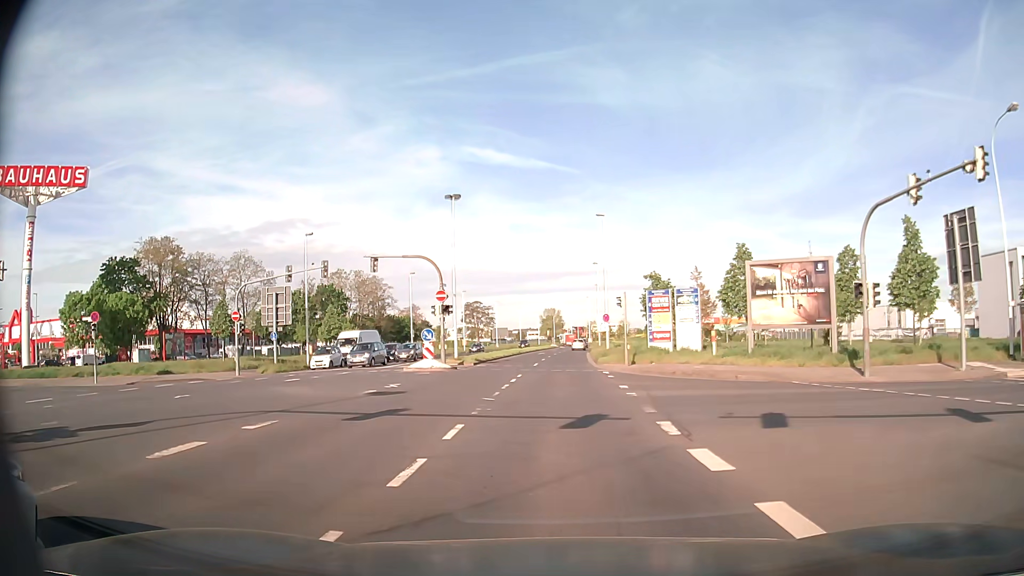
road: secondary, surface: asphalt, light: Day
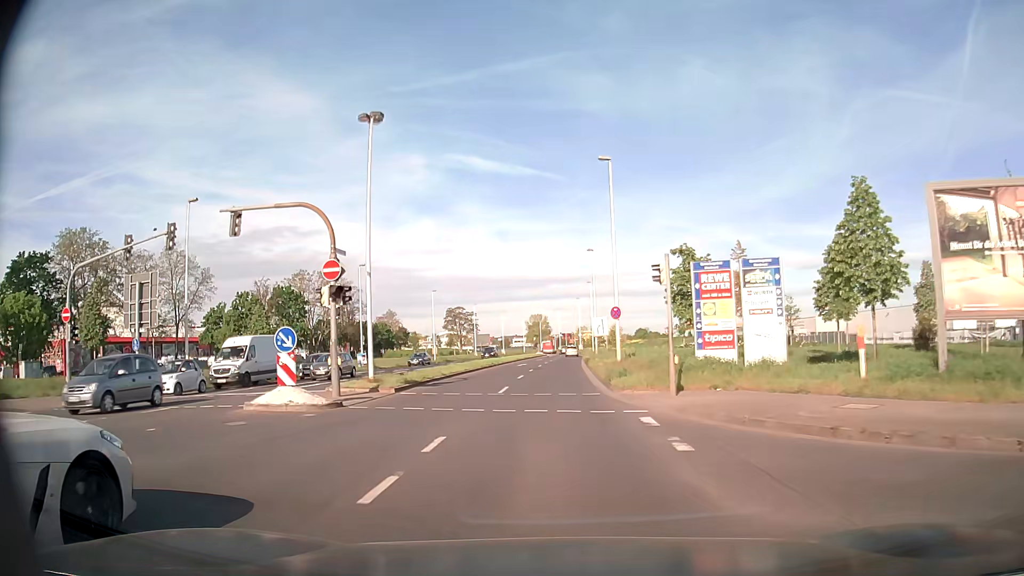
(+0.1, +16.4) m; +1°
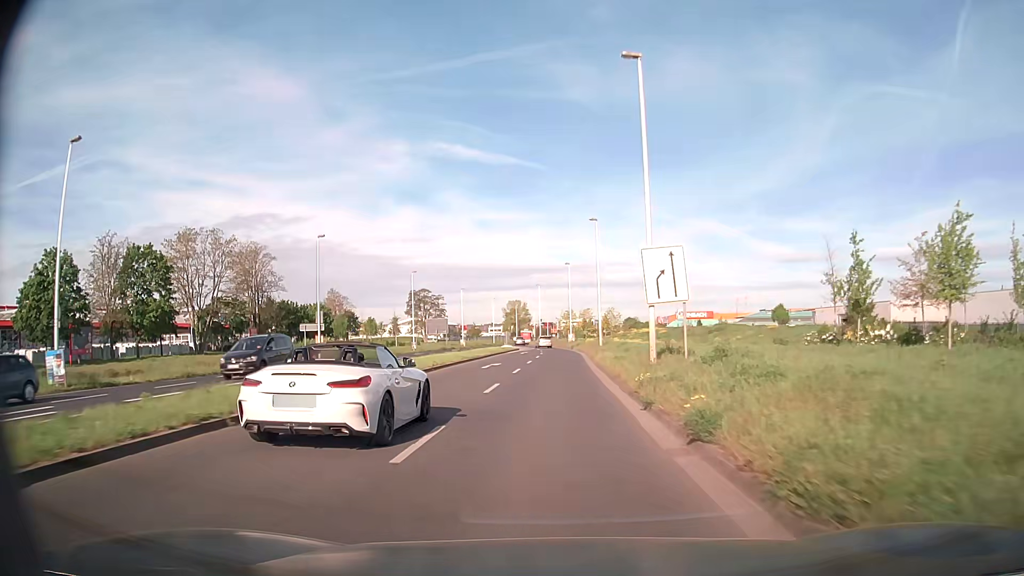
(+0.2, +40.8) m; +1°
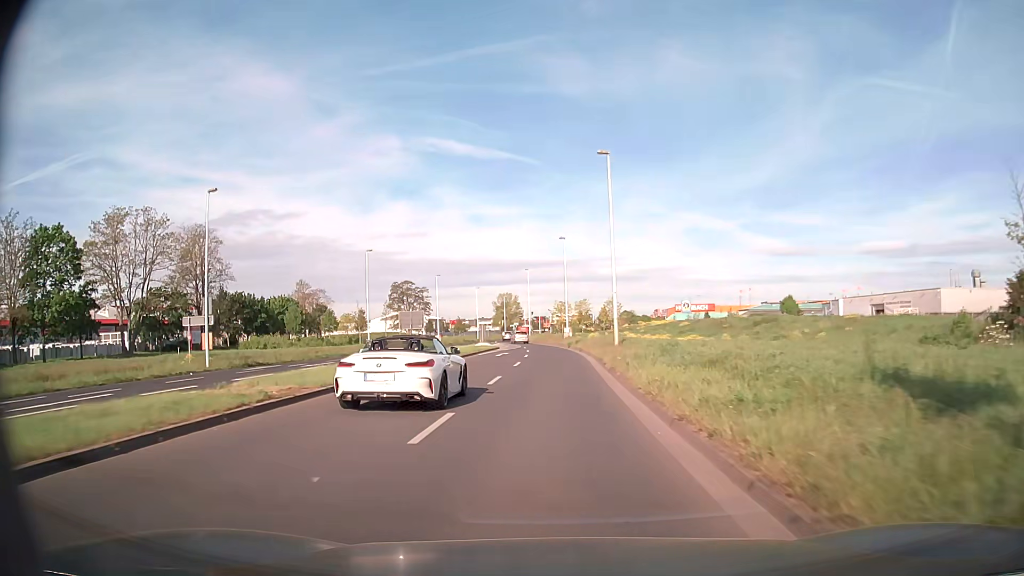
(+0.1, +17.1) m; +1°
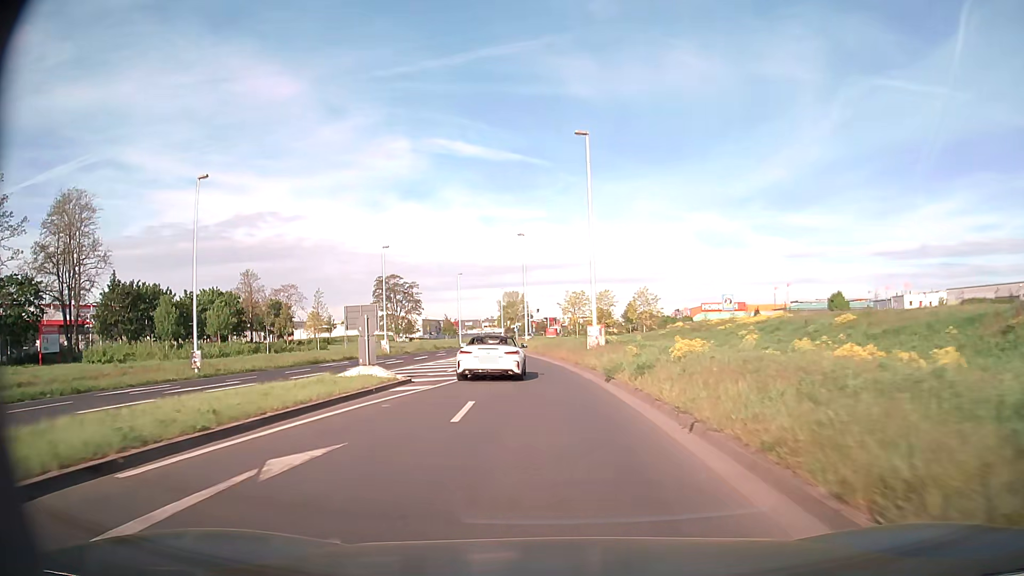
(0.0, +33.8) m; -1°
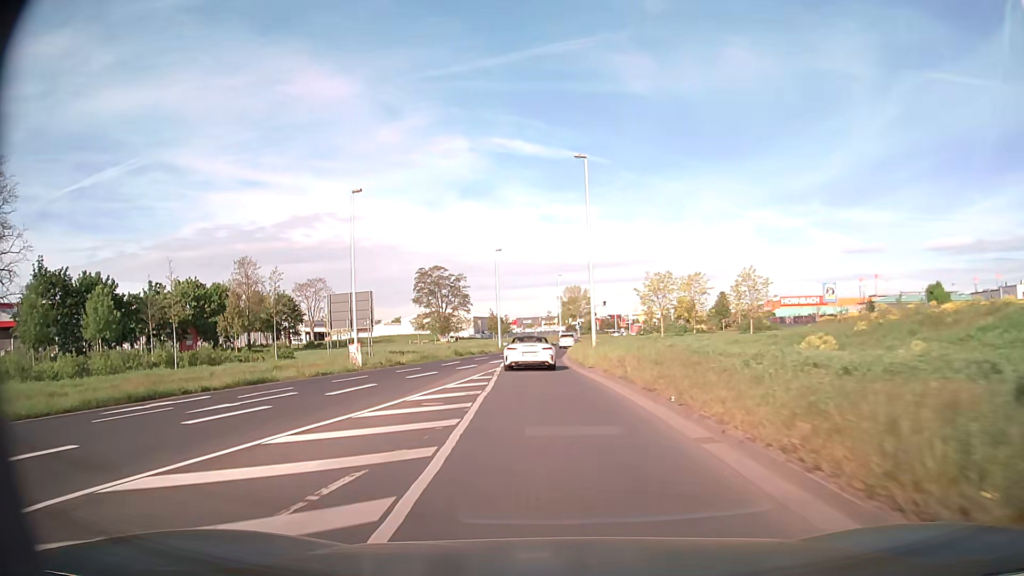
(-1.1, +24.8) m; -5°
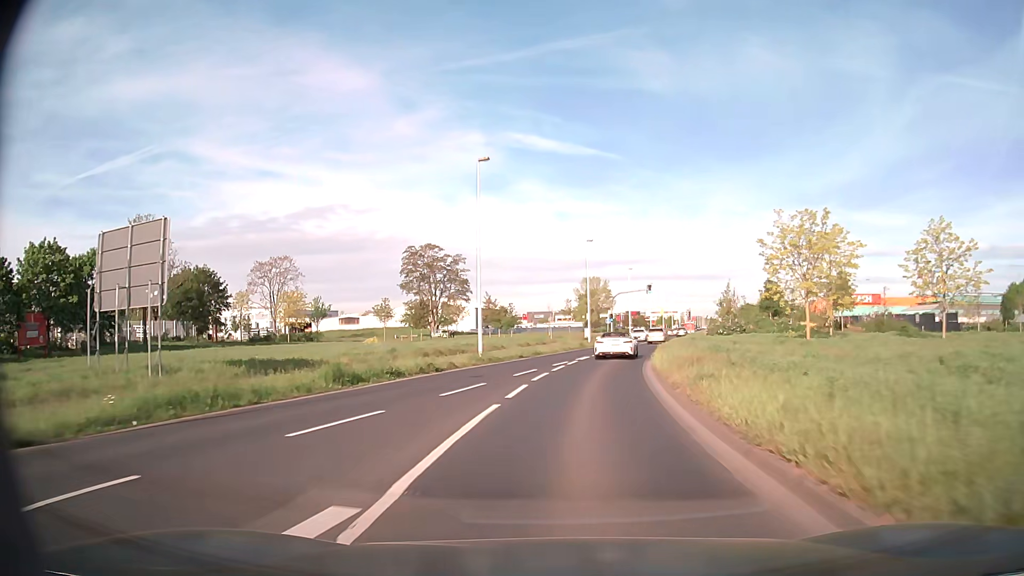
(-1.3, +32.6) m; -2°
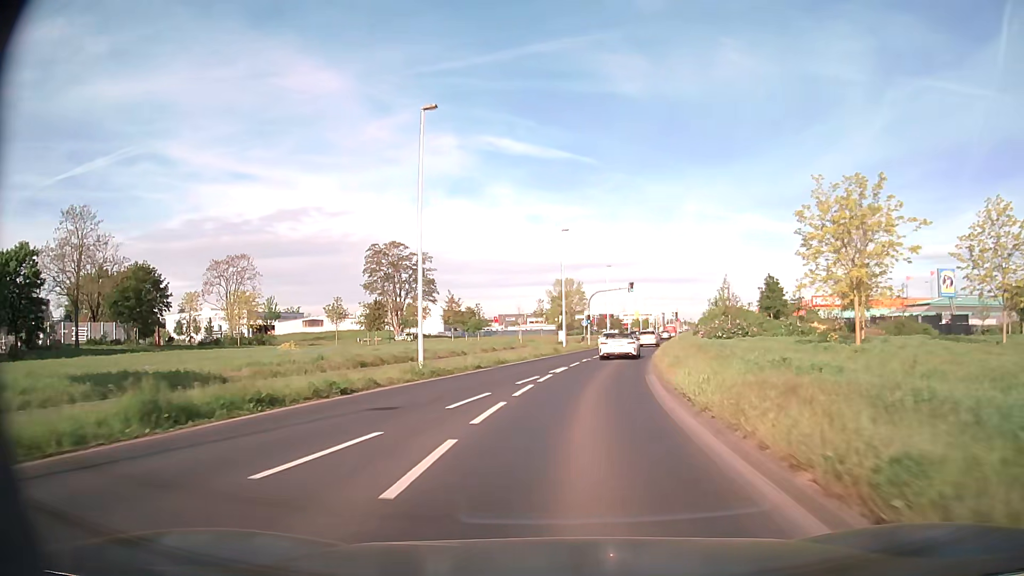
(+0.2, +8.2) m; +2°
(0, +10) (+1, +20) (+3, +30) (+4, +40) (+6, +50) (+8, +59) (+10, +69) (+12, +79) (+14, +89) (+16, +99) m
